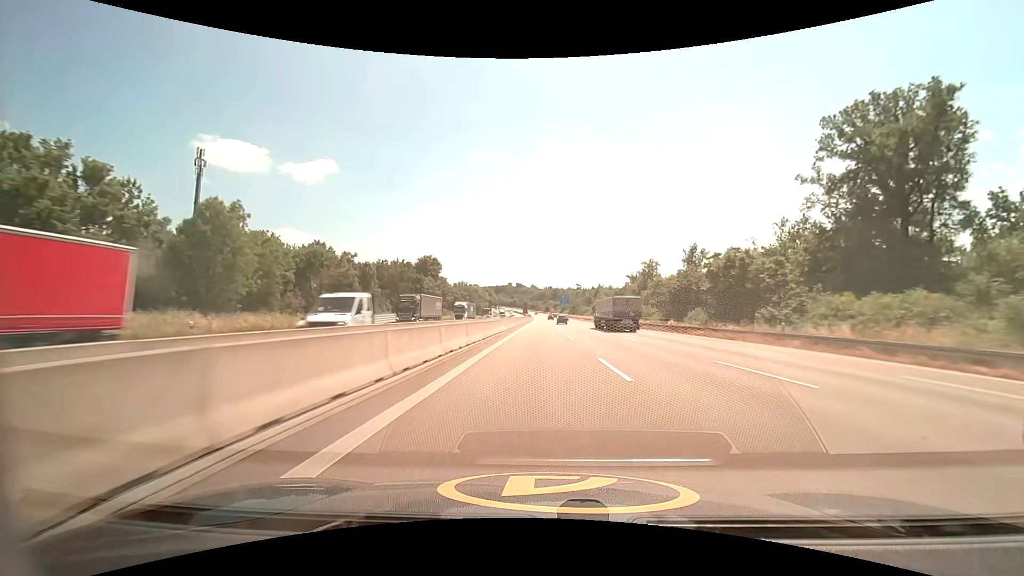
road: motorway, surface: asphalt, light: Day
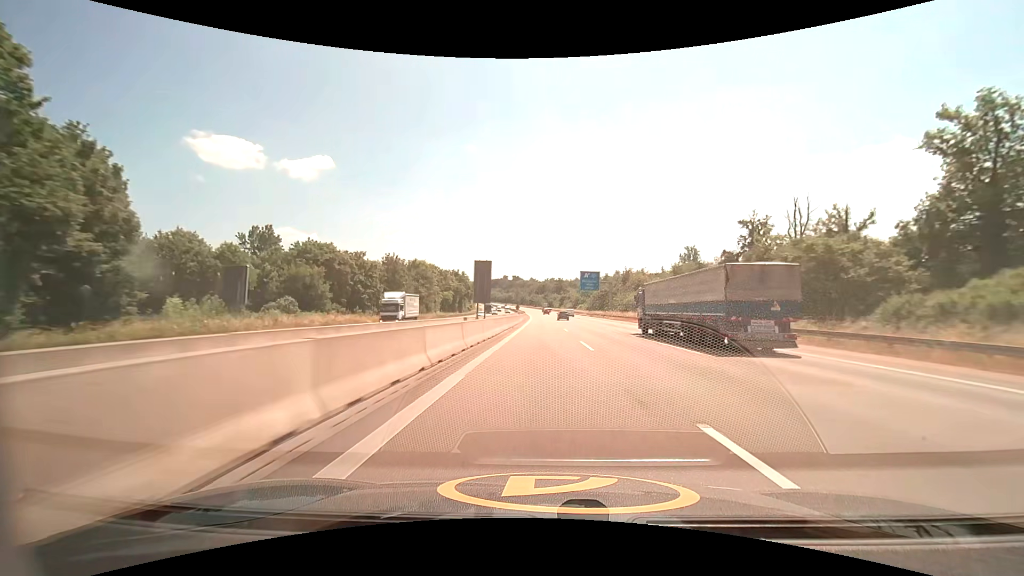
(-0.4, +100.7) m; 0°
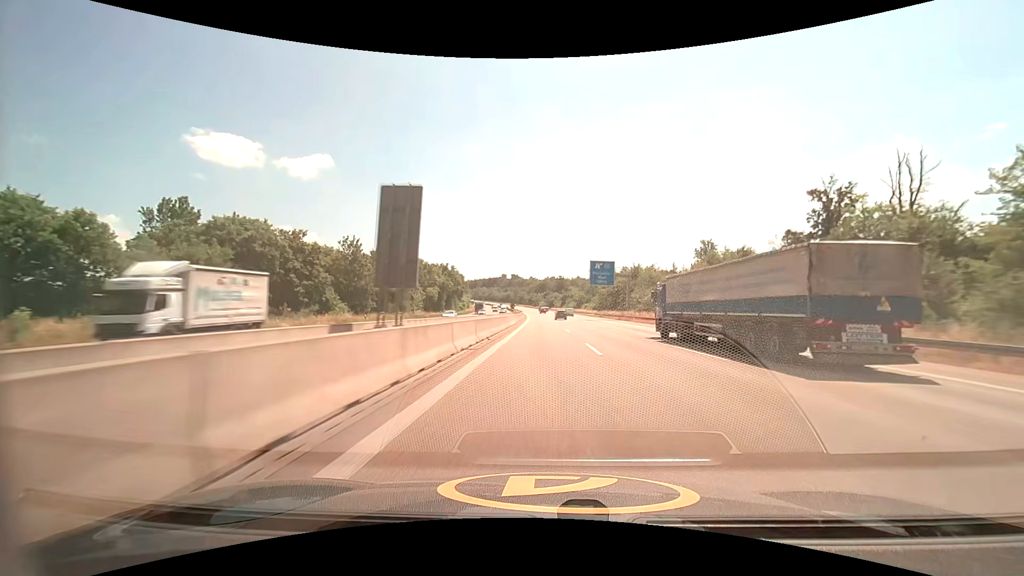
(0.0, +20.3) m; 0°
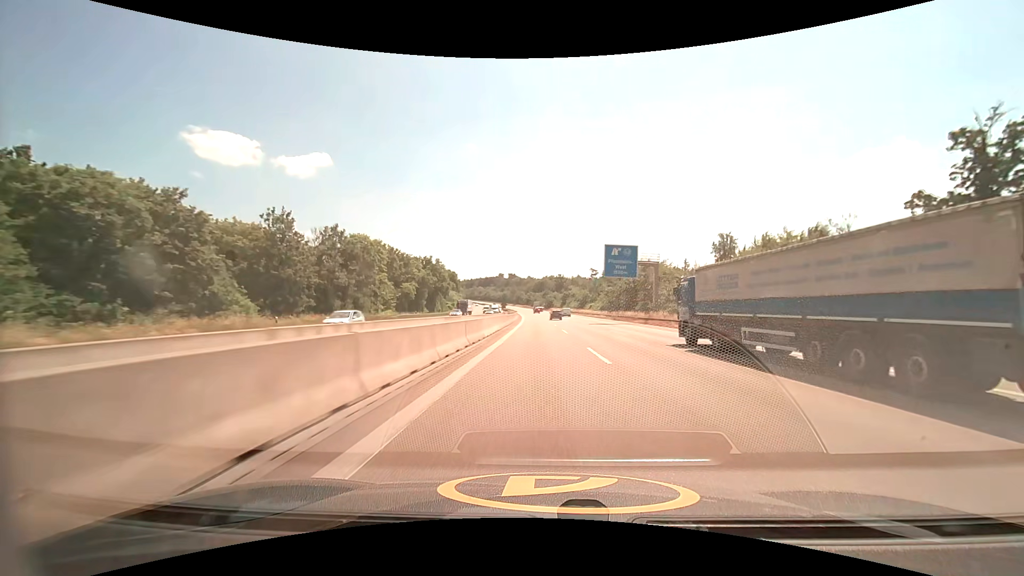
(0.0, +20.3) m; 0°
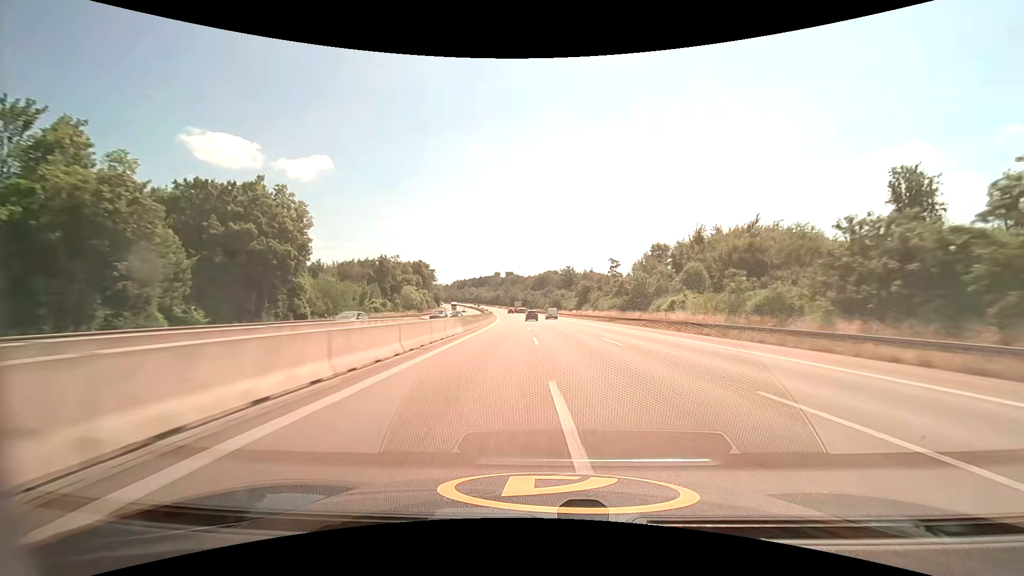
(+0.2, +81.1) m; 0°
(0, +10) (0, +20) (0, +30) (-1, +40) (-1, +50) (-1, +60) (-2, +70) (-2, +80) (-3, +90) (-4, +100) m
